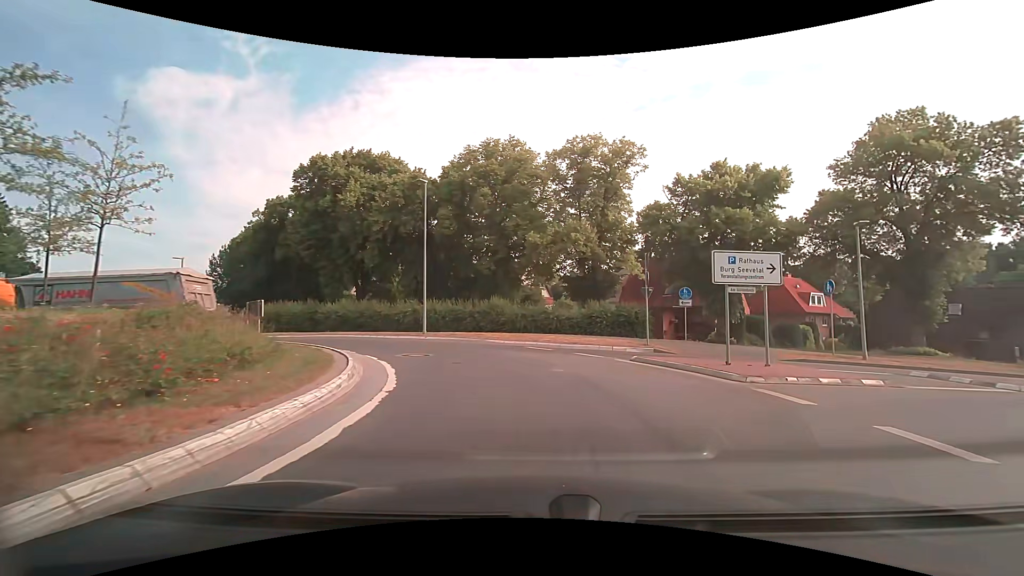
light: Day
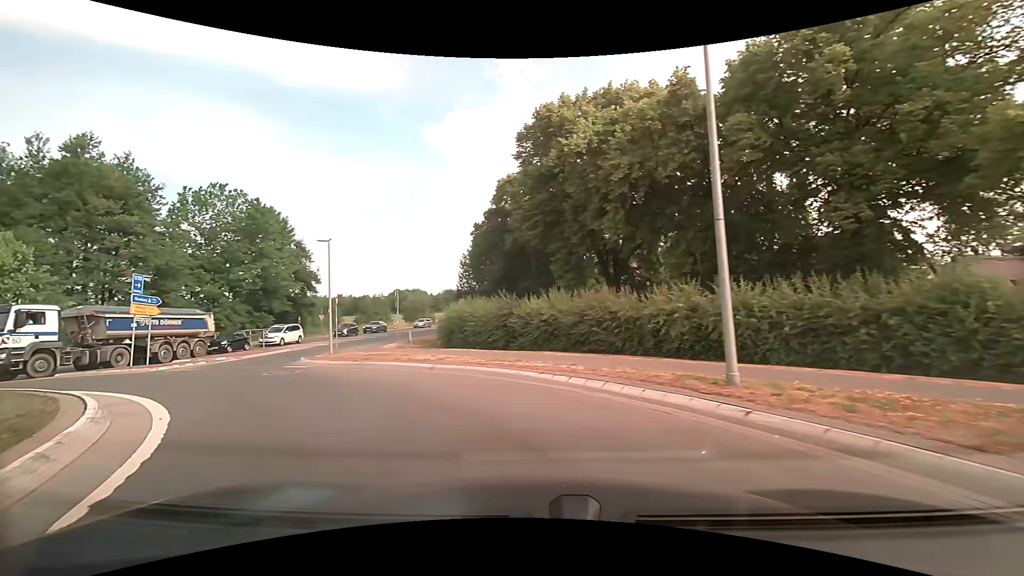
(-2.8, +17.9) m; -29°
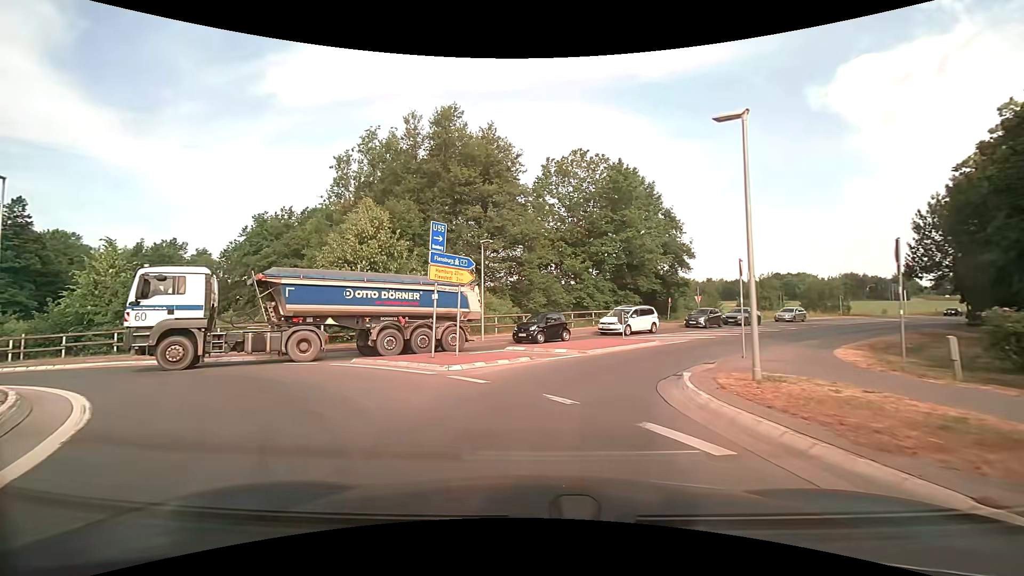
(-4.9, +12.6) m; -41°
(0, +10) (+4, +19) (+9, +27) (+16, +35) (+23, +42) (+29, +50) (+37, +57) (+44, +63) (+51, +70) (+59, +77) m
